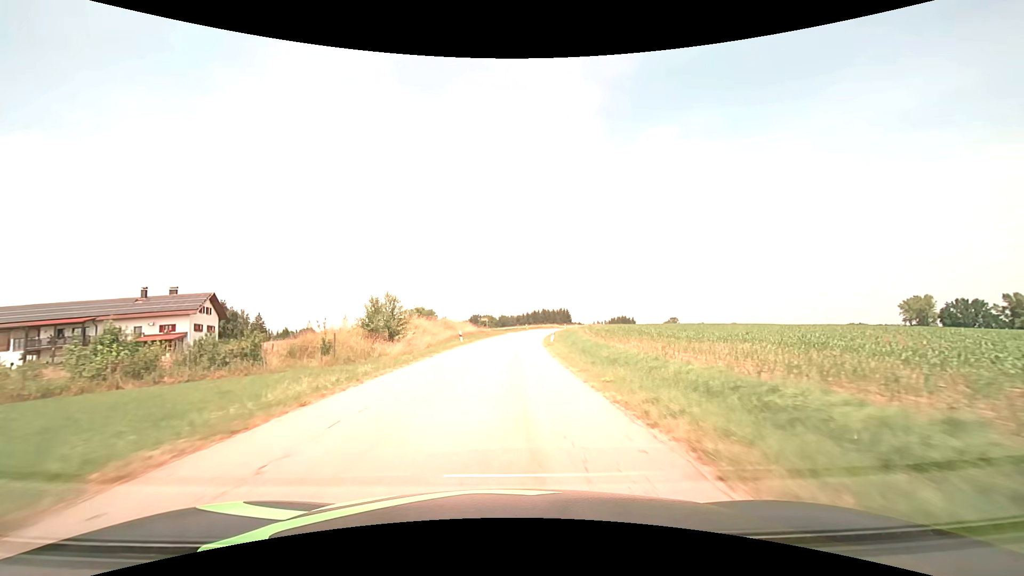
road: tertiary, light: Day
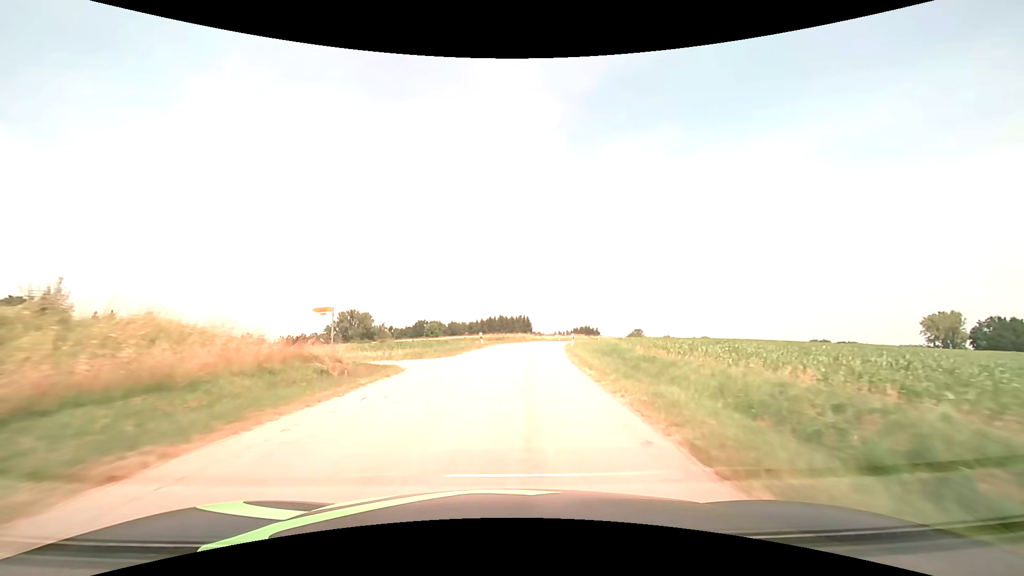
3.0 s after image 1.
(+1.8, +51.3) m; +5°
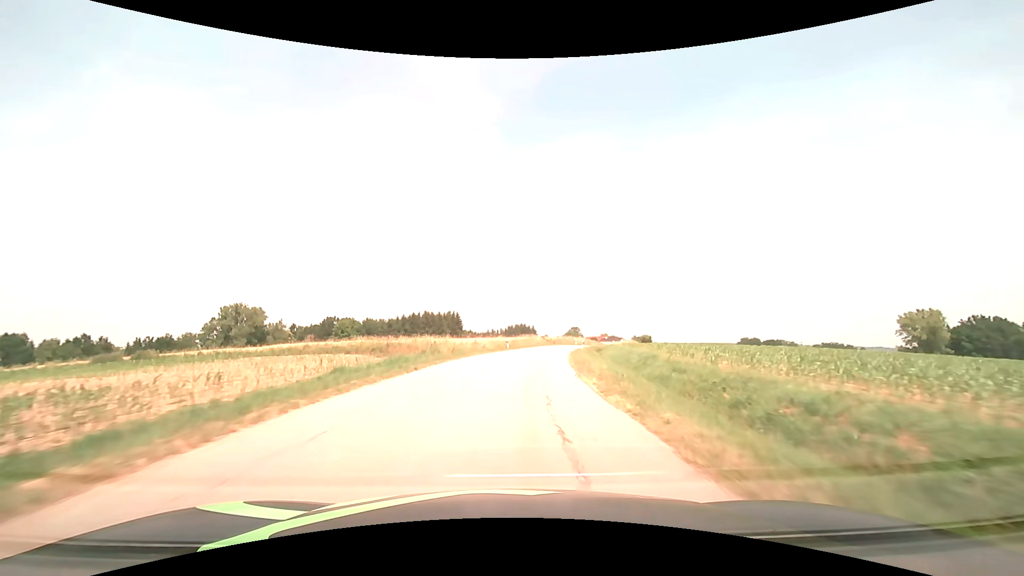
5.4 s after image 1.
(+2.5, +41.3) m; +8°
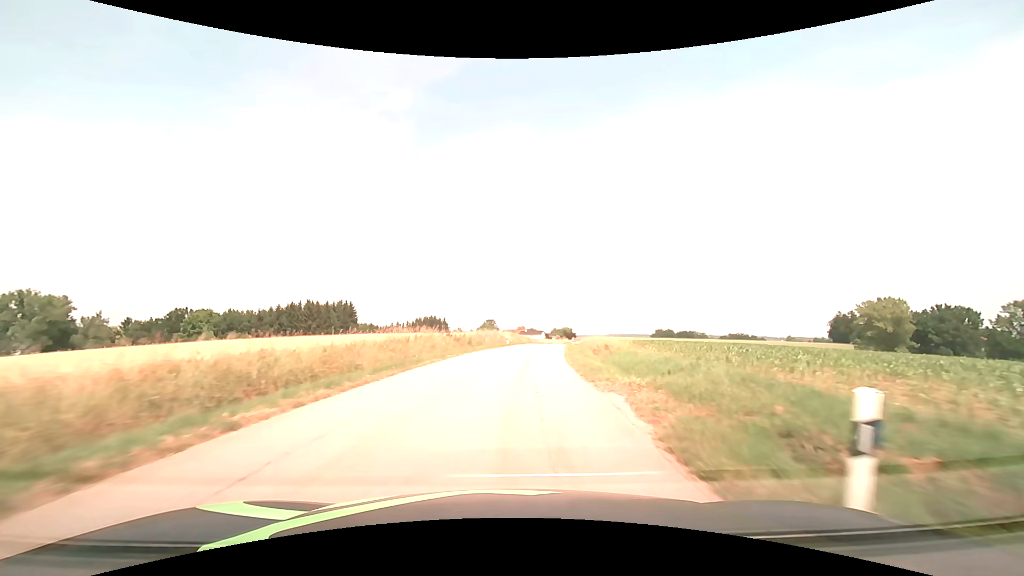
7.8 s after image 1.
(+3.5, +42.0) m; +10°
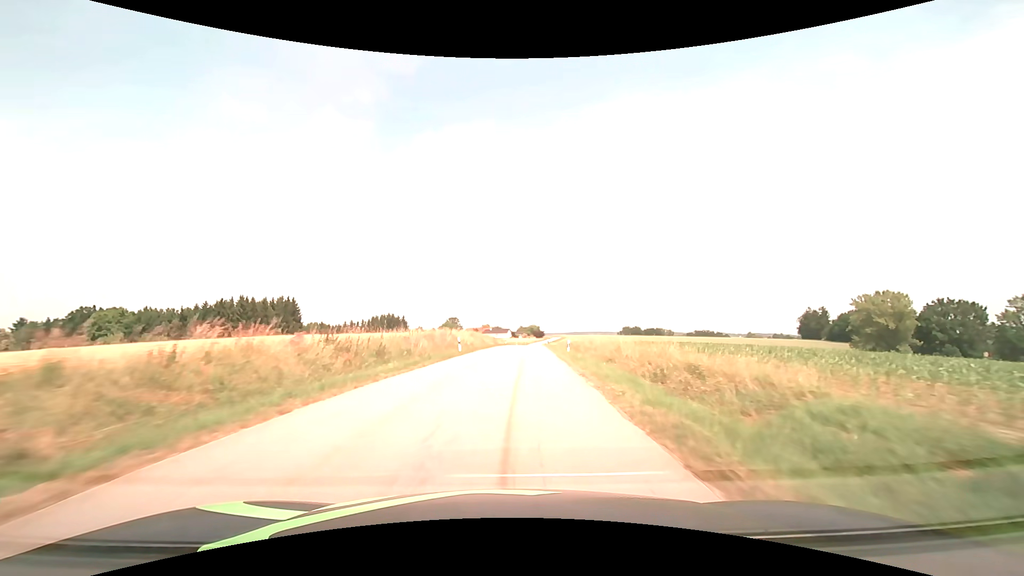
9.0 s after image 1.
(+0.8, +21.3) m; +4°
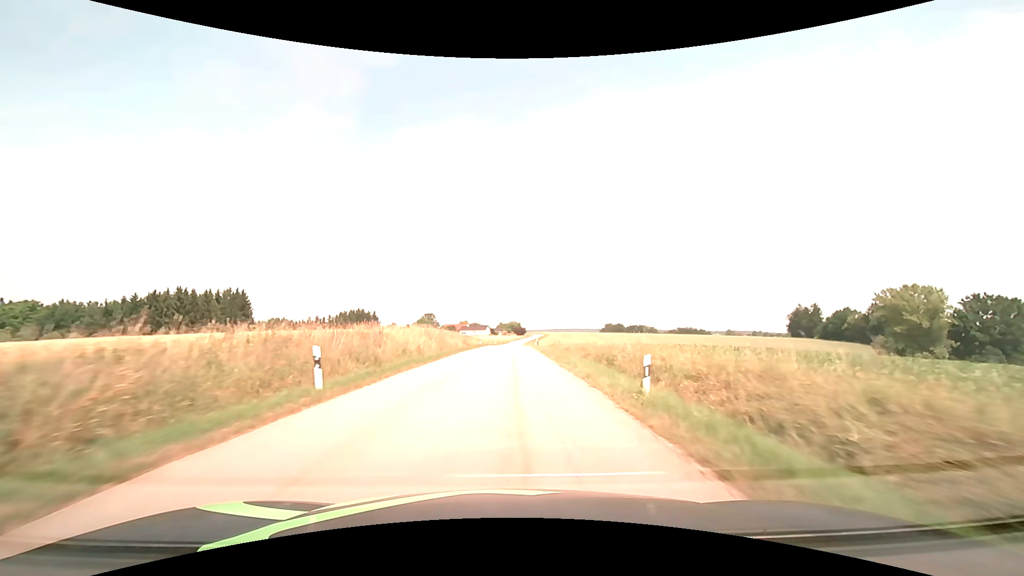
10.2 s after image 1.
(+0.5, +21.4) m; +2°
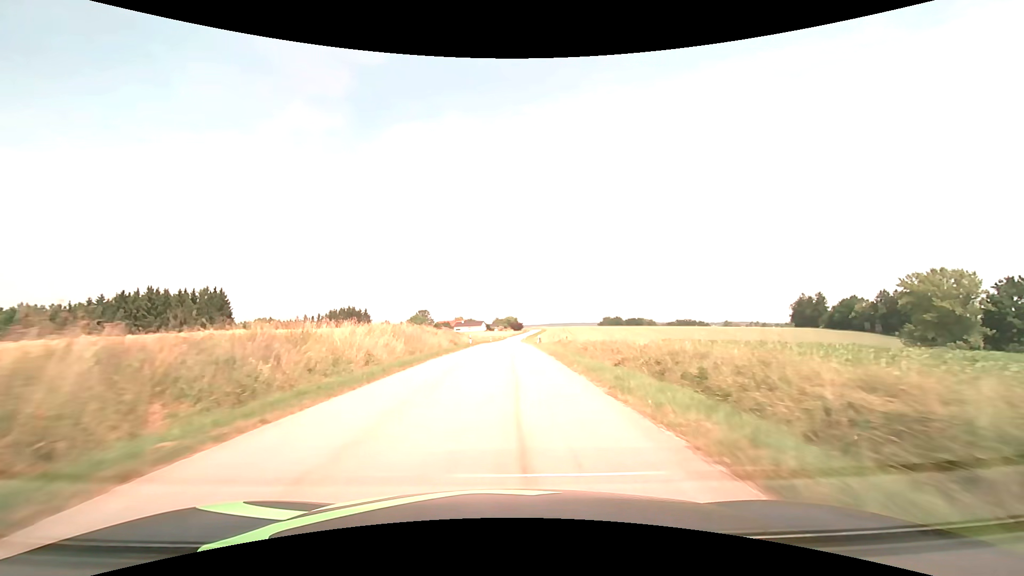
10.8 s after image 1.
(+0.1, +10.7) m; +1°
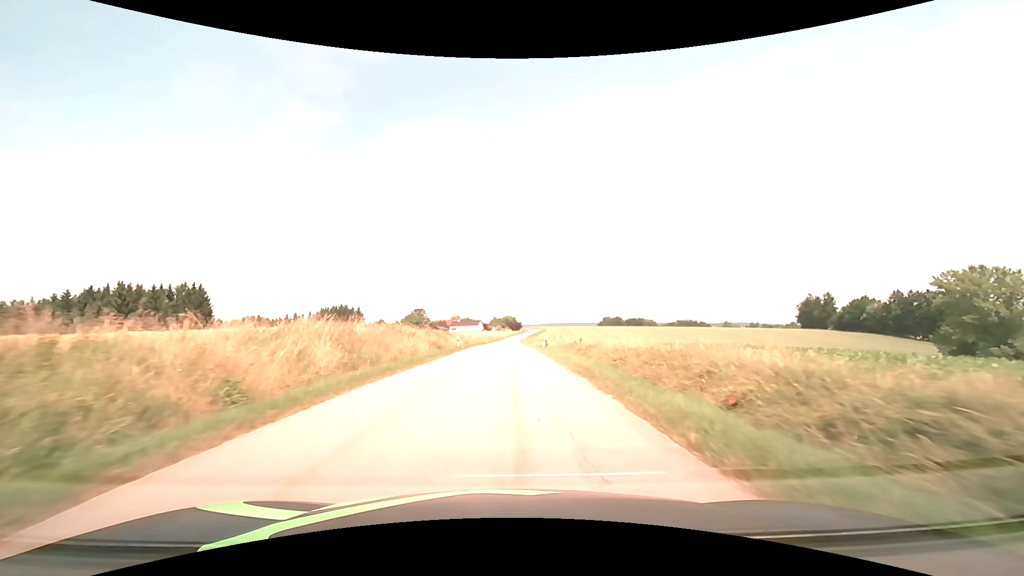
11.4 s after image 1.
(0.0, +10.8) m; 0°
(0, +10) (0, +20) (0, +30) (0, +40) (0, +50) (0, +60) (0, +70) (0, +80) (0, +90) (0, +100) m
